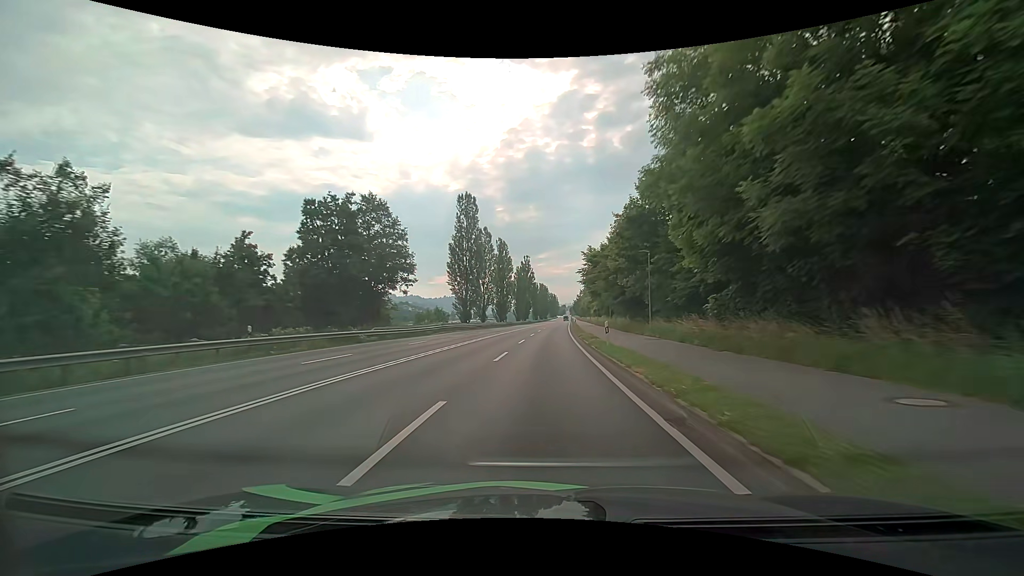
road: primary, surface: asphalt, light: Day
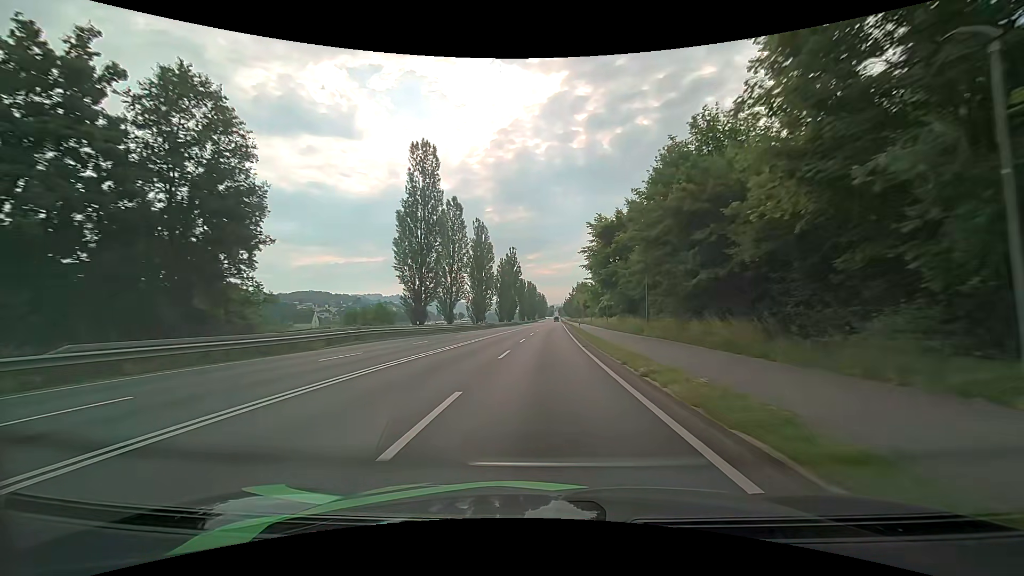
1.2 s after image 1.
(+0.2, +22.9) m; +1°
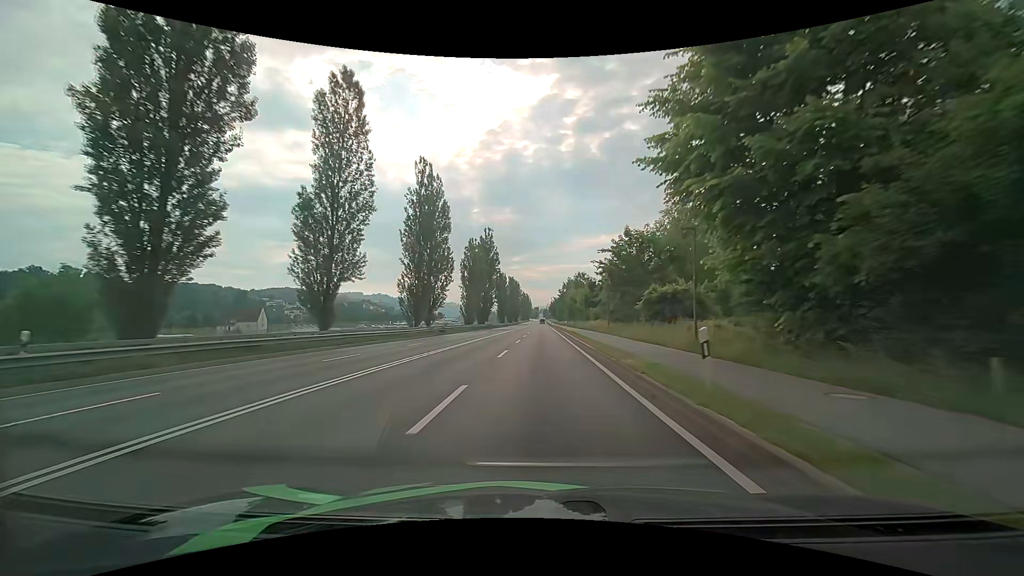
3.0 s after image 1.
(+0.5, +35.0) m; +2°
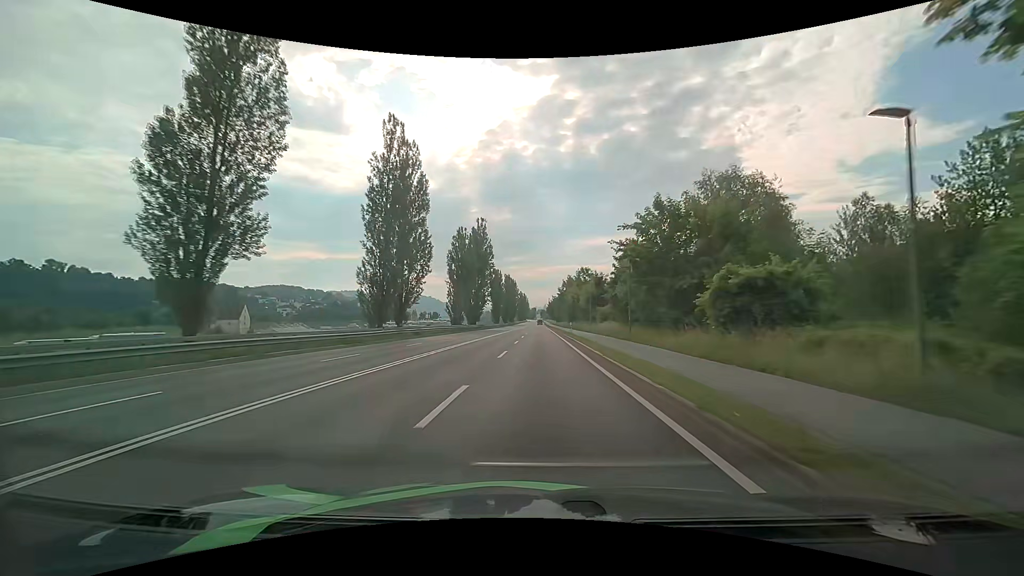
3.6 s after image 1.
(0.0, +11.8) m; 0°
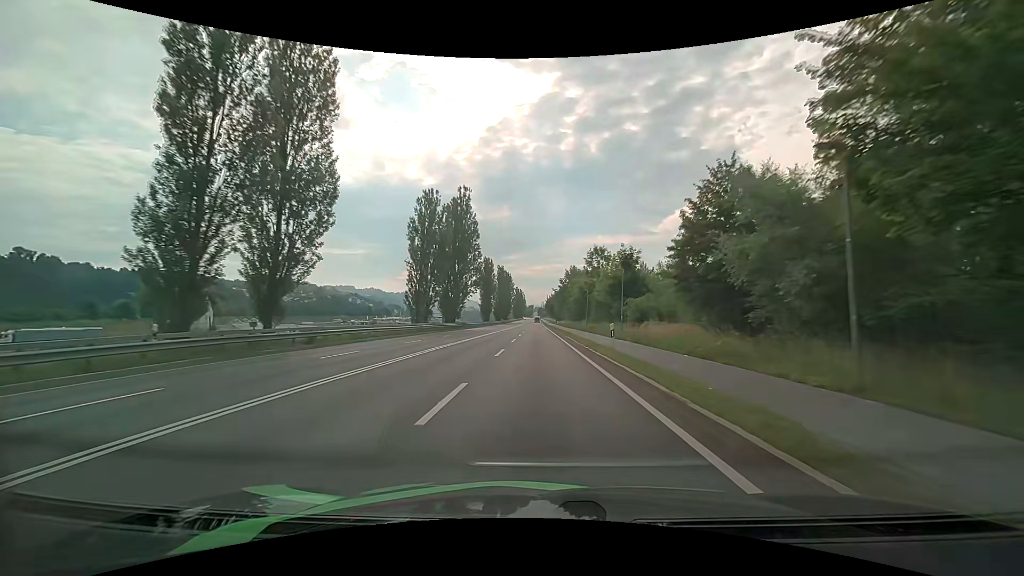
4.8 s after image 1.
(+0.2, +23.9) m; +1°
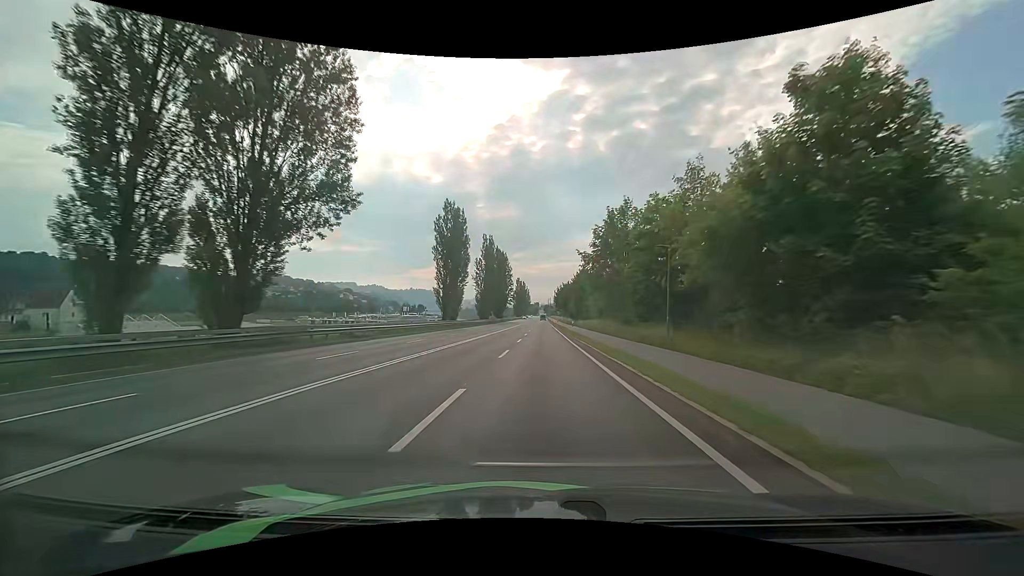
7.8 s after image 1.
(0.0, +61.3) m; 0°
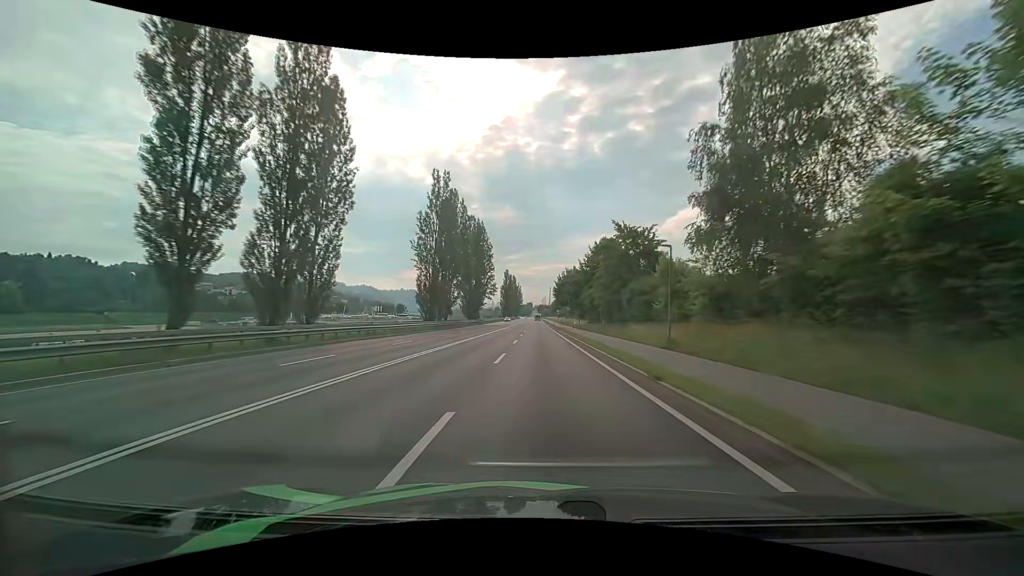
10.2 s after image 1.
(+0.1, +50.6) m; +1°
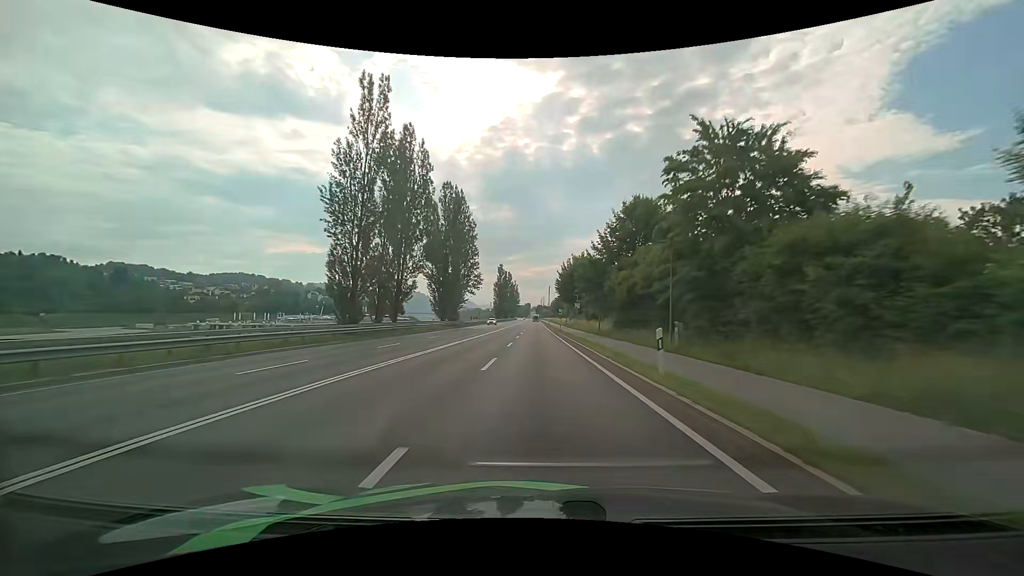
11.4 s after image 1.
(0.0, +26.1) m; 0°
(0, +10) (0, +20) (0, +30) (0, +40) (0, +50) (0, +60) (0, +70) (0, +80) (0, +90) (0, +100) m
